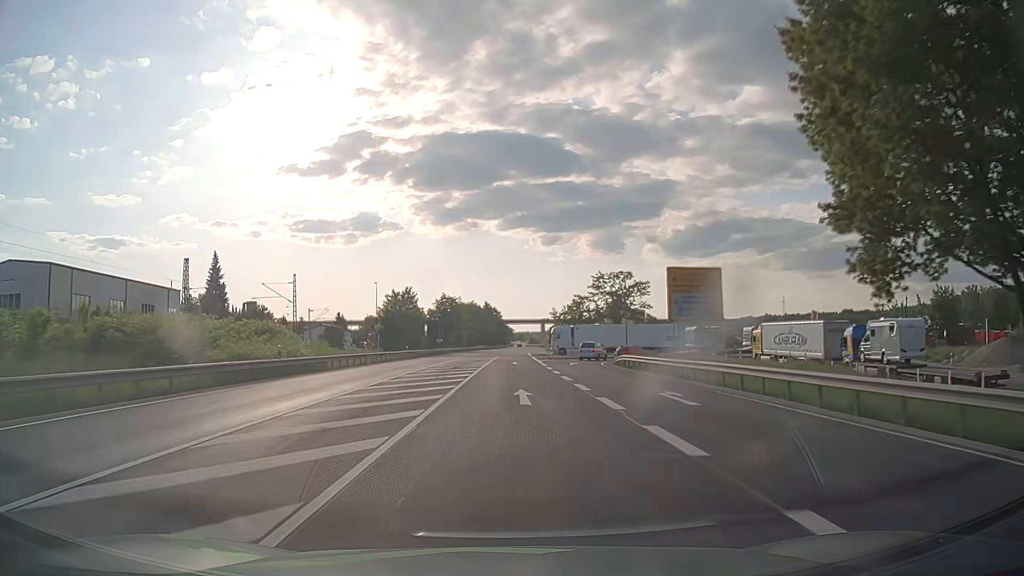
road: primary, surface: asphalt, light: Day
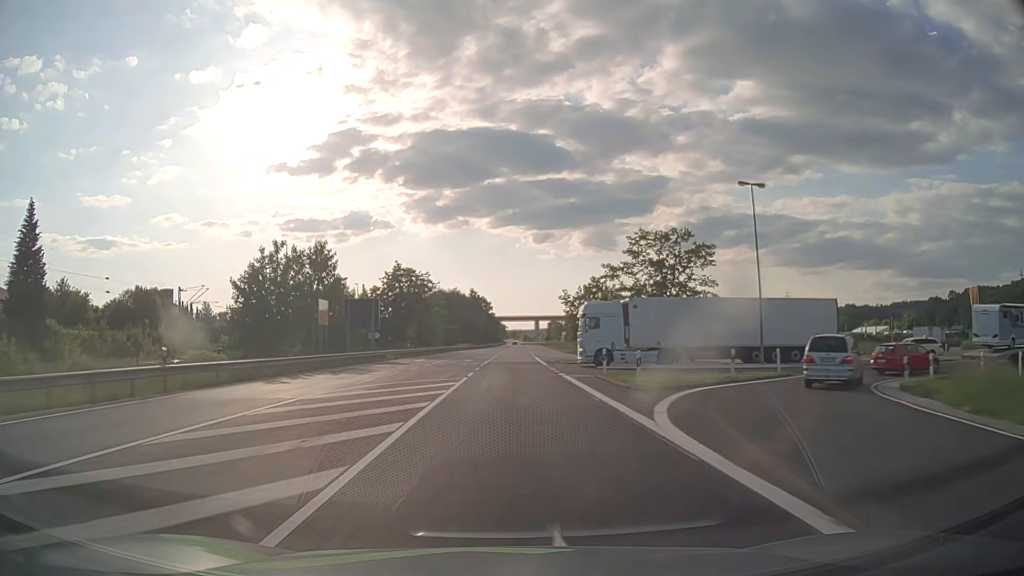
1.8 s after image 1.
(+0.2, +47.6) m; 0°
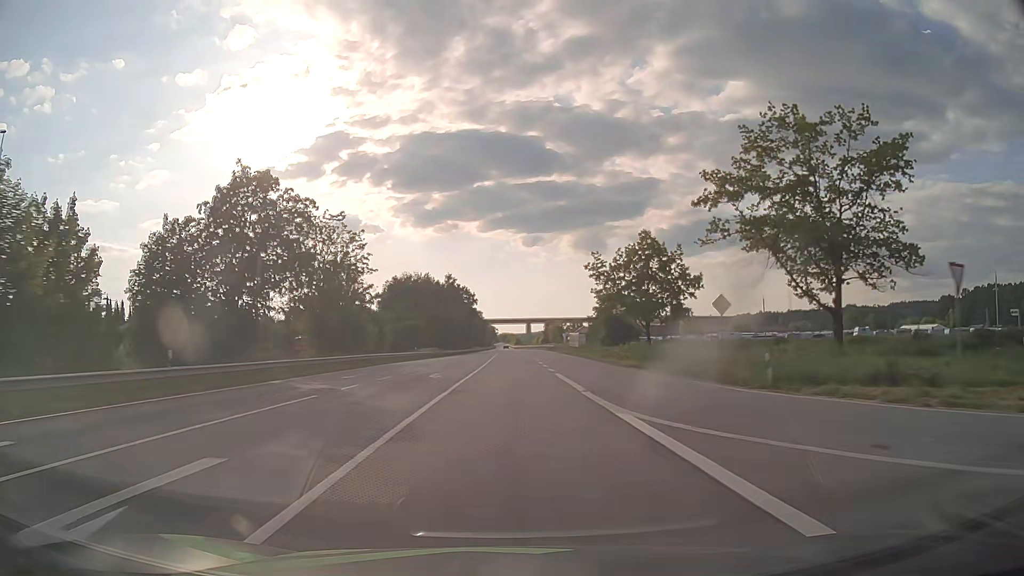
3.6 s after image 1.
(+0.4, +47.6) m; +1°
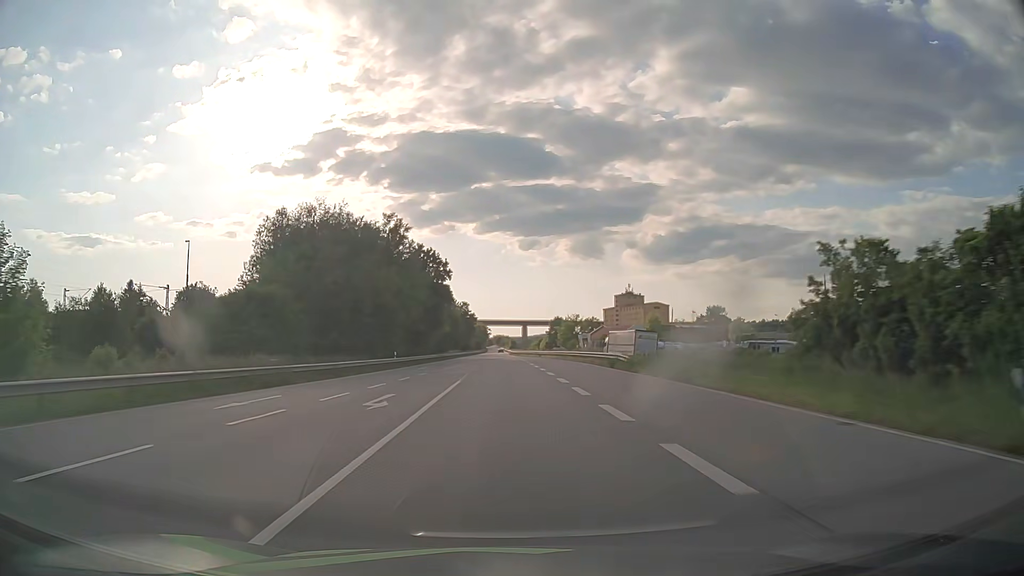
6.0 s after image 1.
(+0.4, +63.2) m; +1°
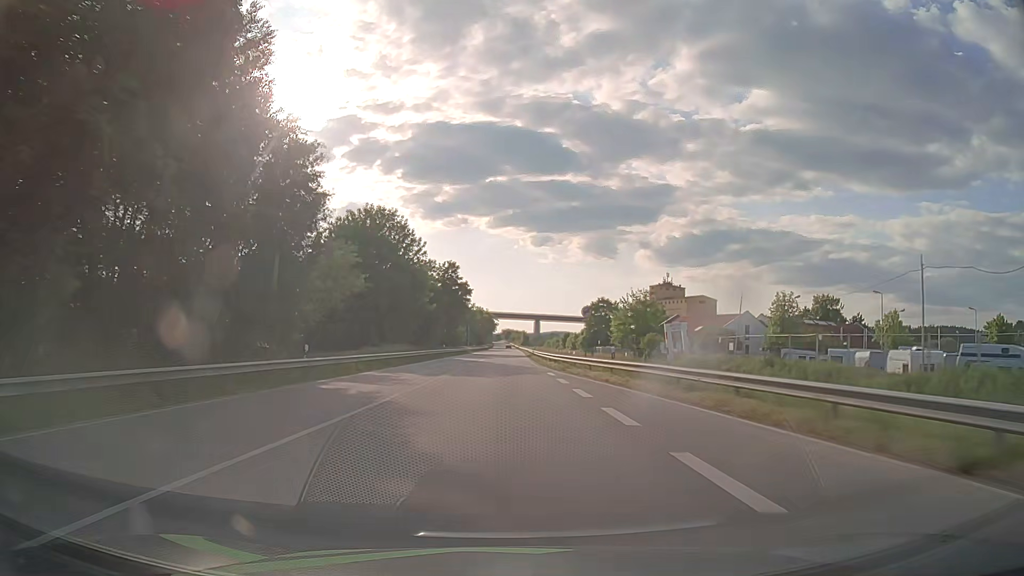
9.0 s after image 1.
(-0.8, +79.0) m; -1°
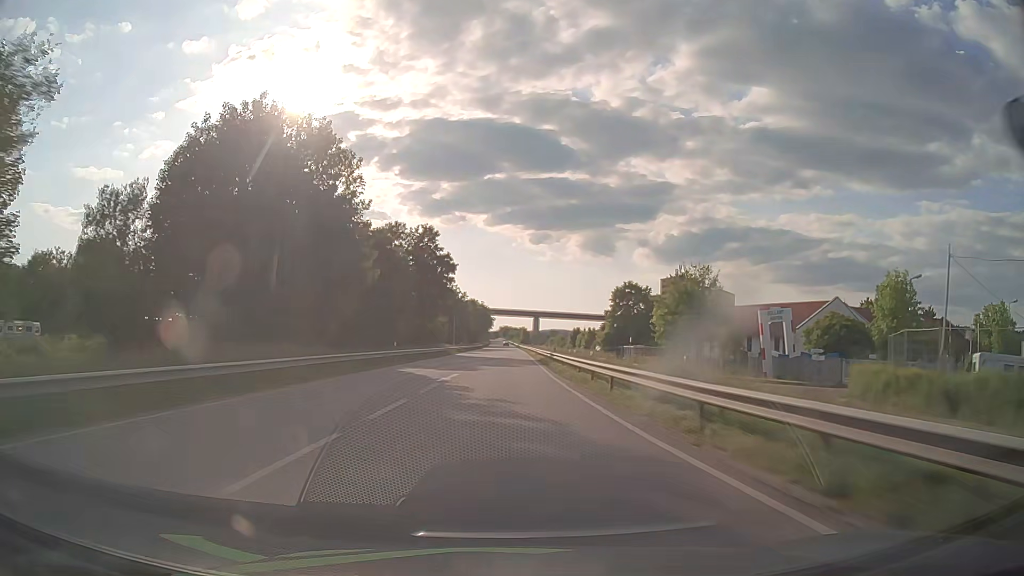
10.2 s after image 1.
(0.0, +31.6) m; 0°
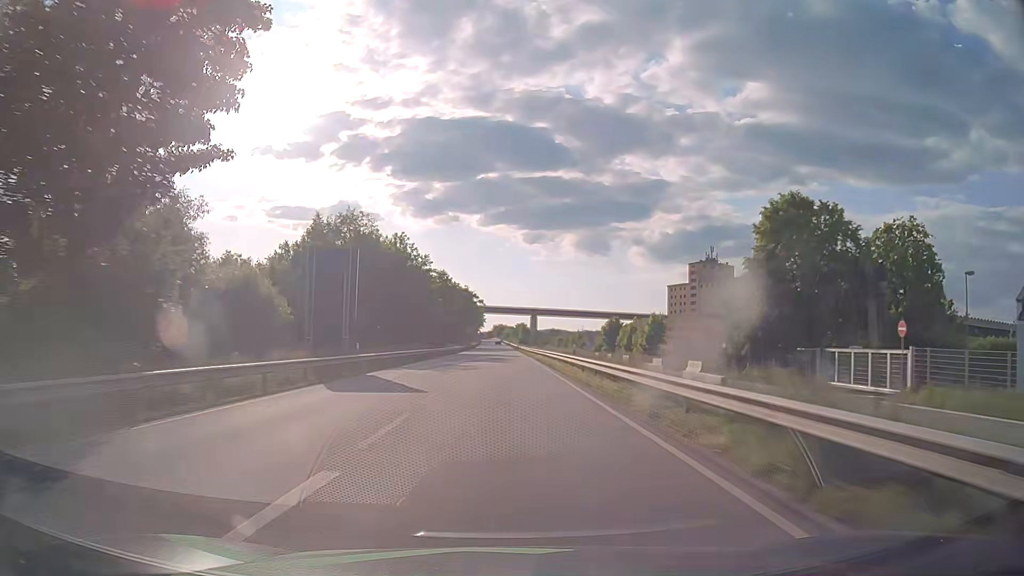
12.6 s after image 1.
(+0.5, +63.3) m; +1°
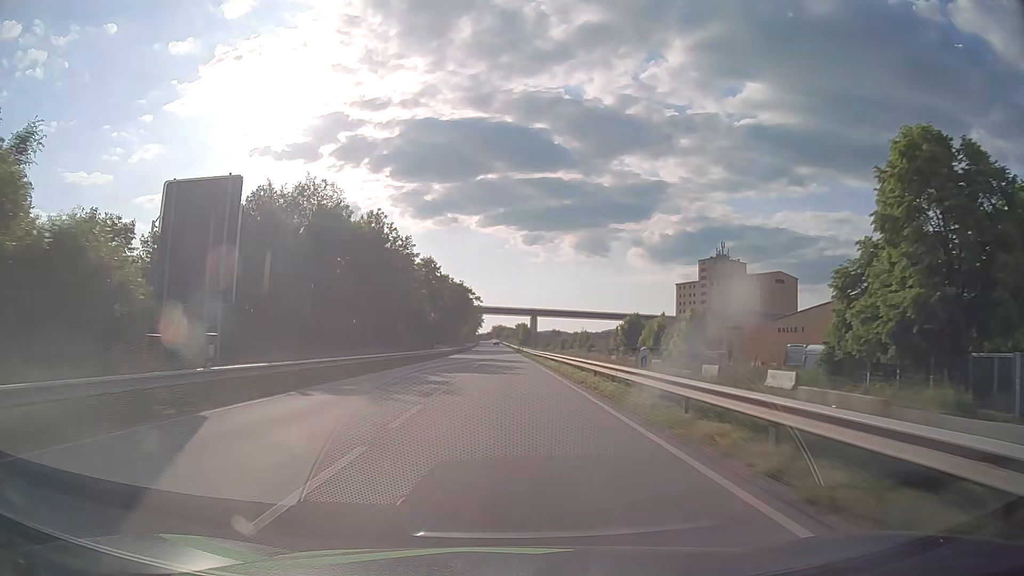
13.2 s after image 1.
(0.0, +15.8) m; 0°
(0, +10) (0, +20) (0, +30) (0, +40) (0, +50) (0, +60) (0, +70) (0, +80) (-1, +90) (-1, +100) m
